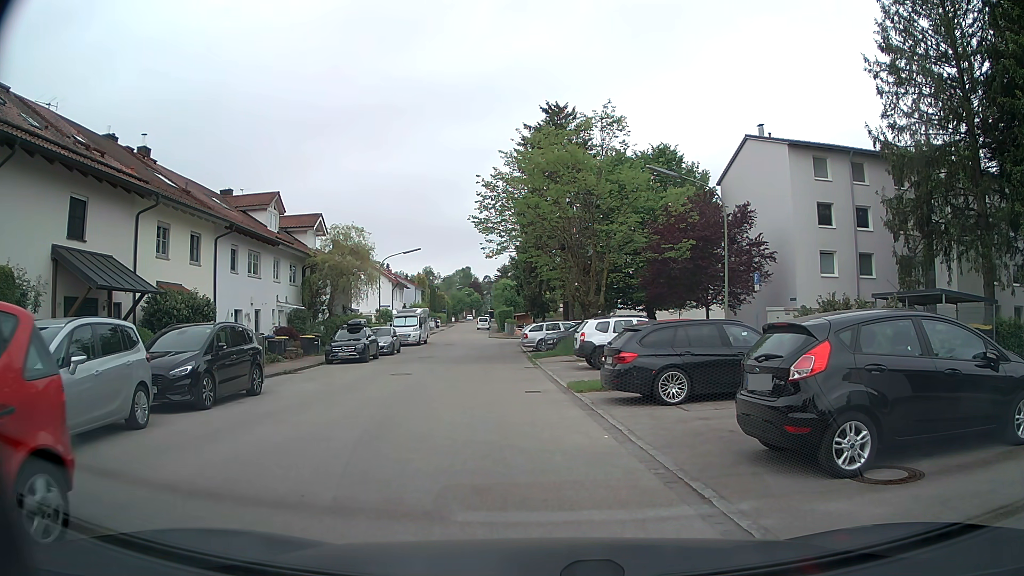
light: Day
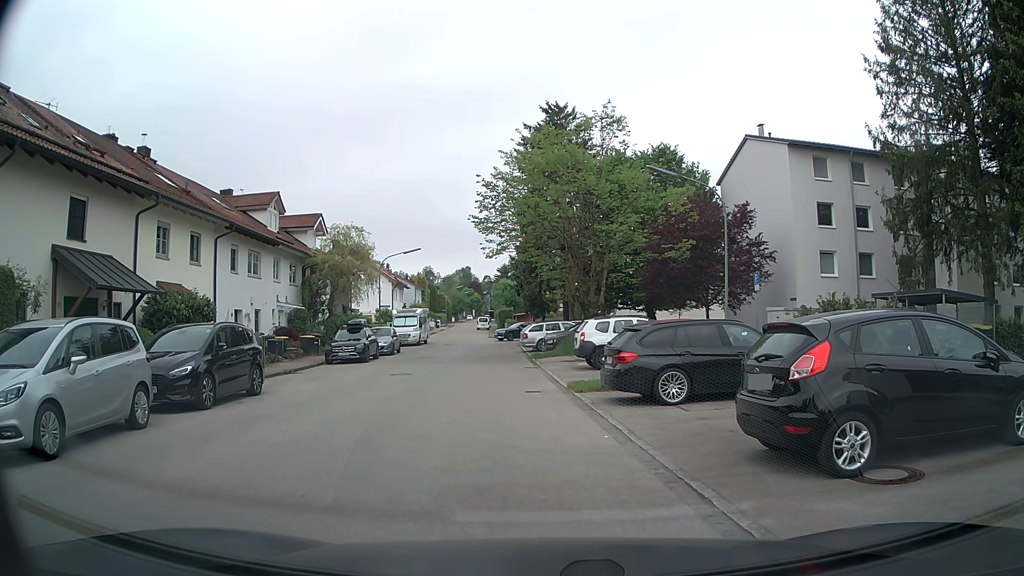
(0.0, 0.0) m; 0°
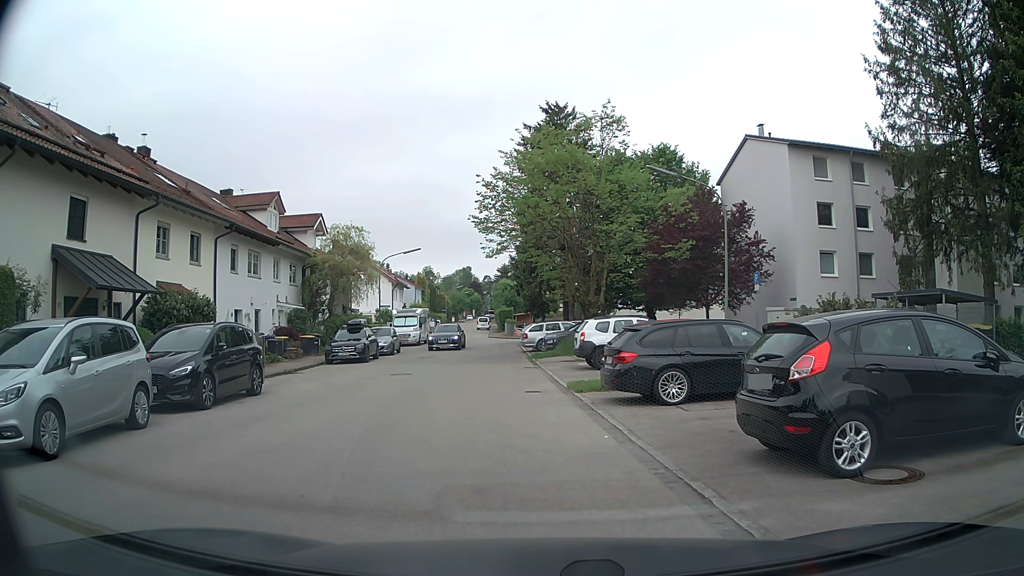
(0.0, 0.0) m; 0°
